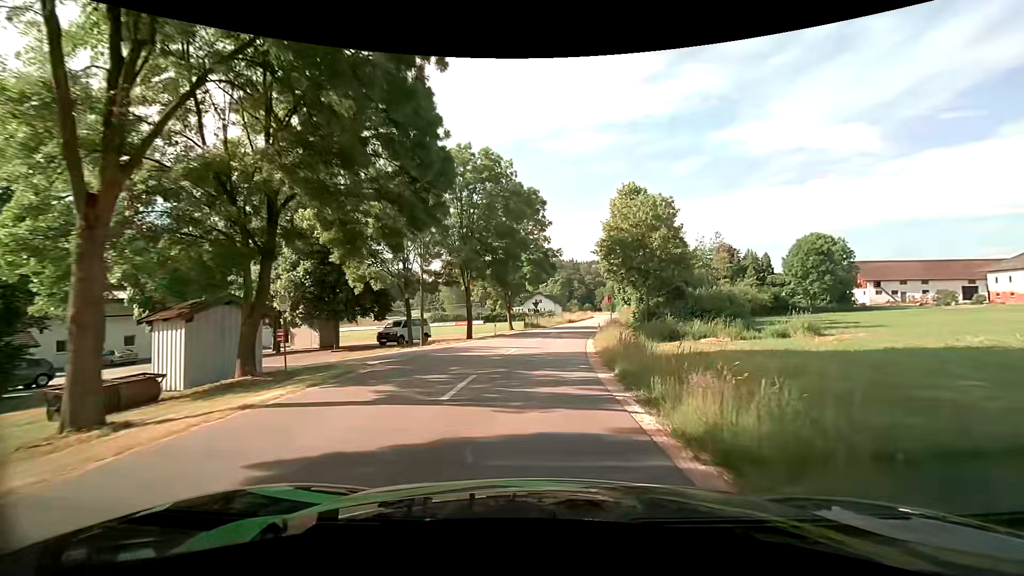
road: tertiary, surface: asphalt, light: Day
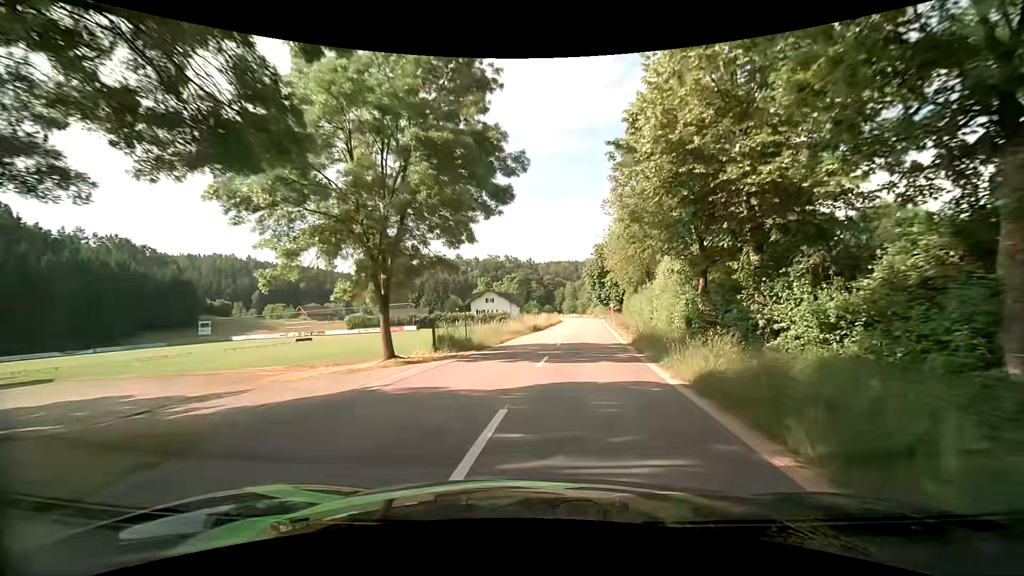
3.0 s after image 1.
(+0.7, +30.4) m; +4°
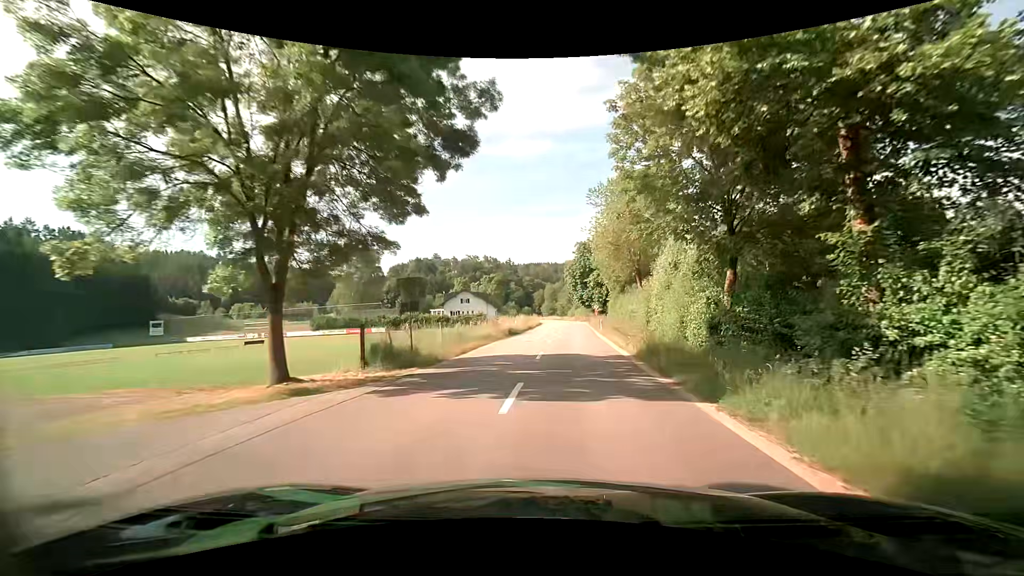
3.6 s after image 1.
(+0.1, +6.2) m; +2°
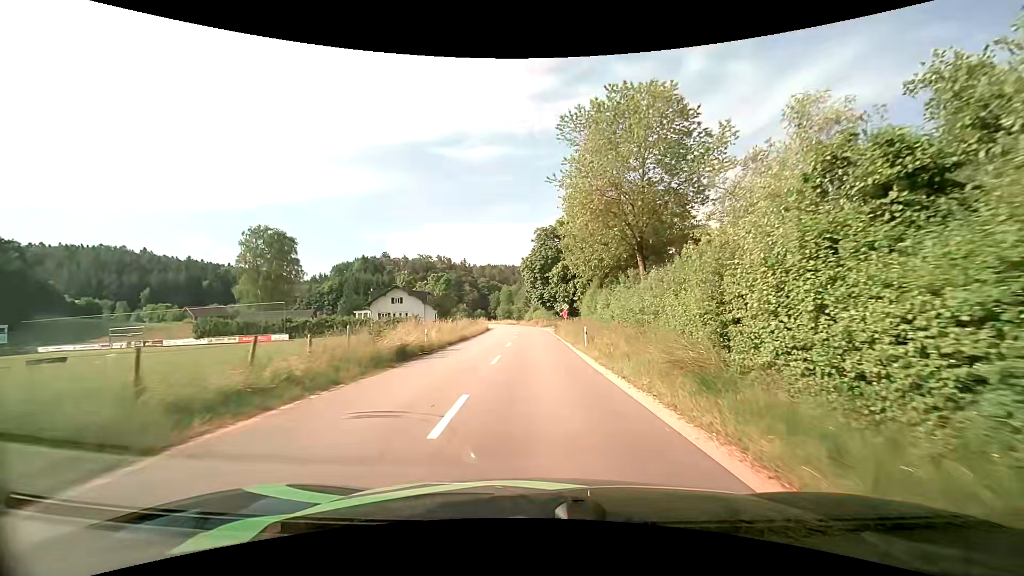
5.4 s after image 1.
(+1.1, +19.3) m; +6°
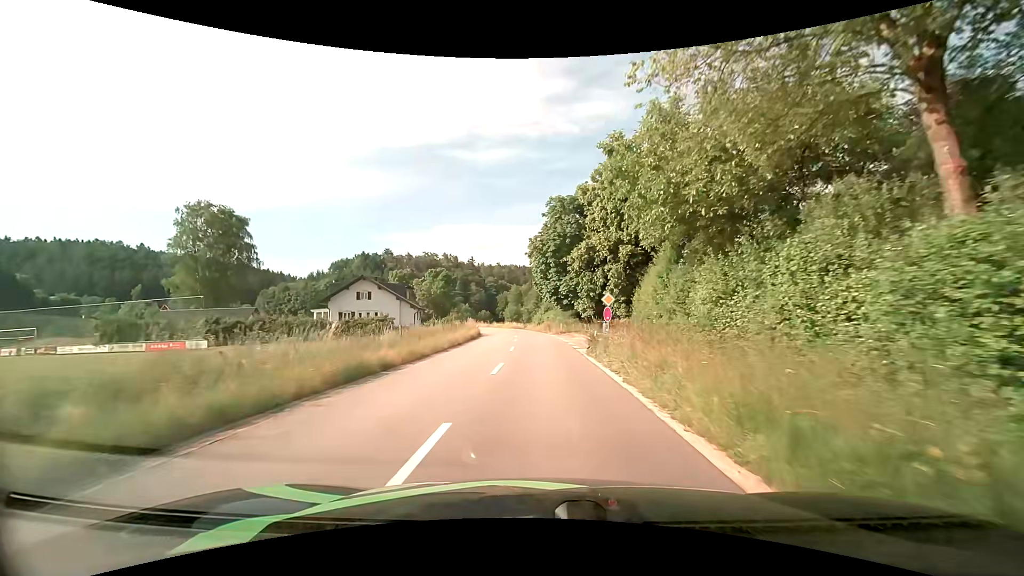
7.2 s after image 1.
(-0.5, +20.3) m; -2°
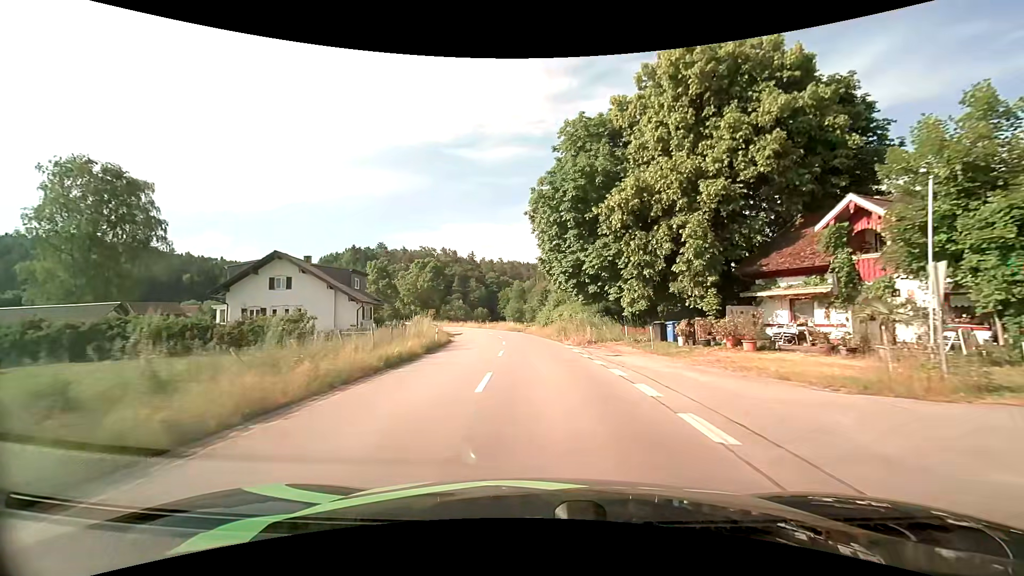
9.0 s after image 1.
(-0.2, +21.1) m; 0°
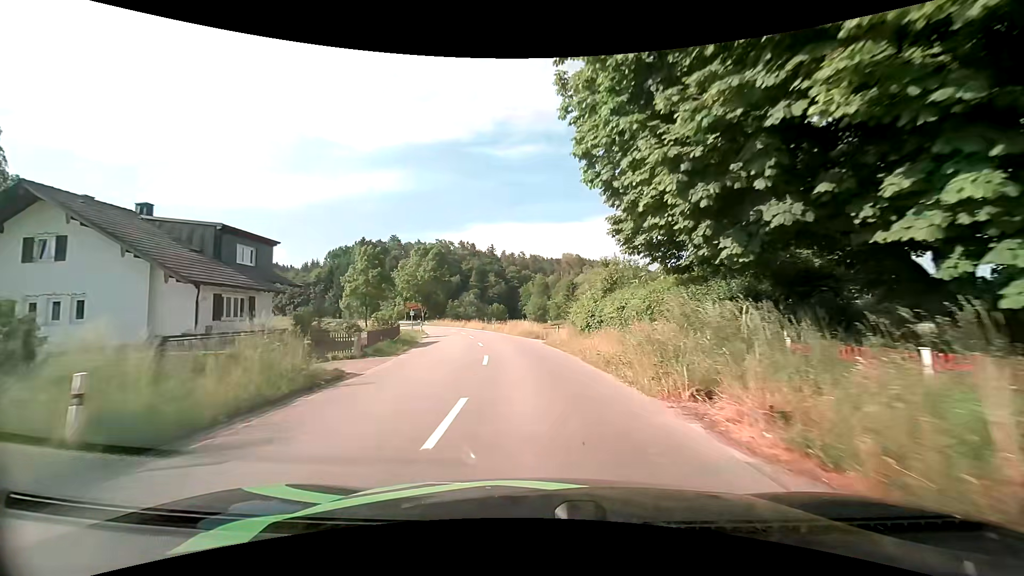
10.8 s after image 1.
(-0.3, +21.7) m; -3°
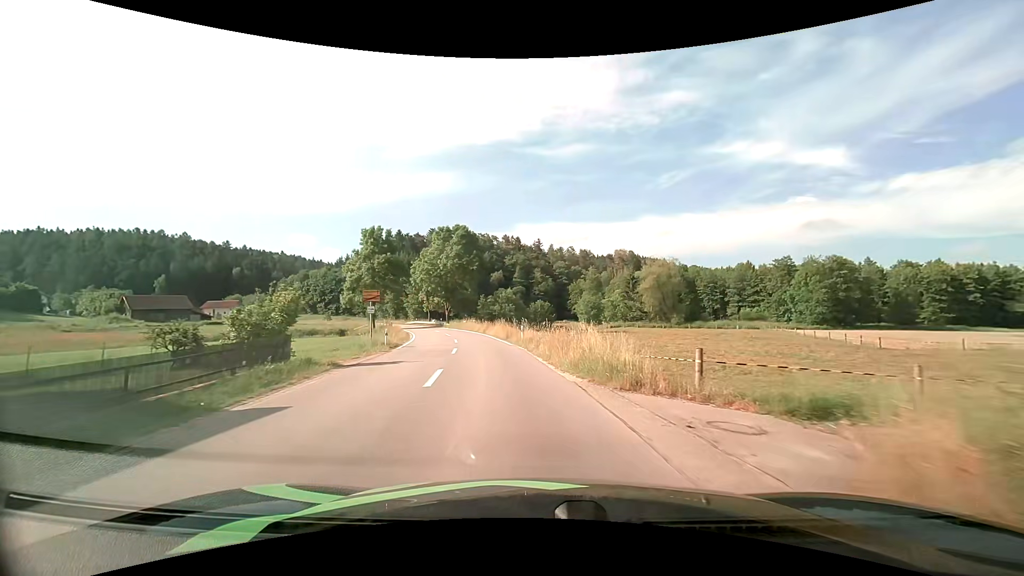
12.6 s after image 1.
(-0.9, +22.0) m; -5°
(0, +10) (-2, +20) (-4, +30) (-6, +39) (-9, +49) (-12, +59) (-15, +68) (-19, +77) (-23, +86) (-27, +95) m
